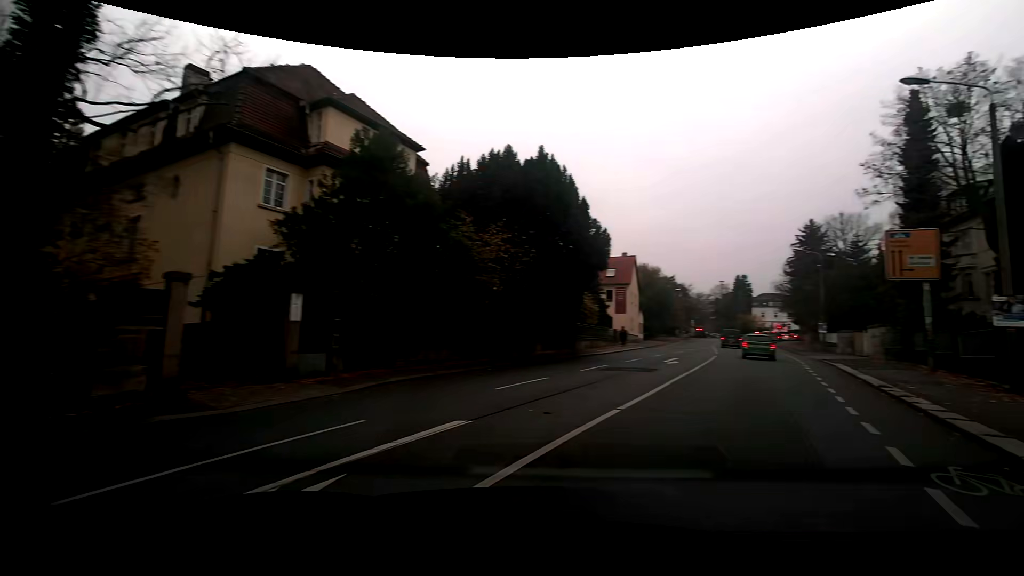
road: residential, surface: asphalt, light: Day
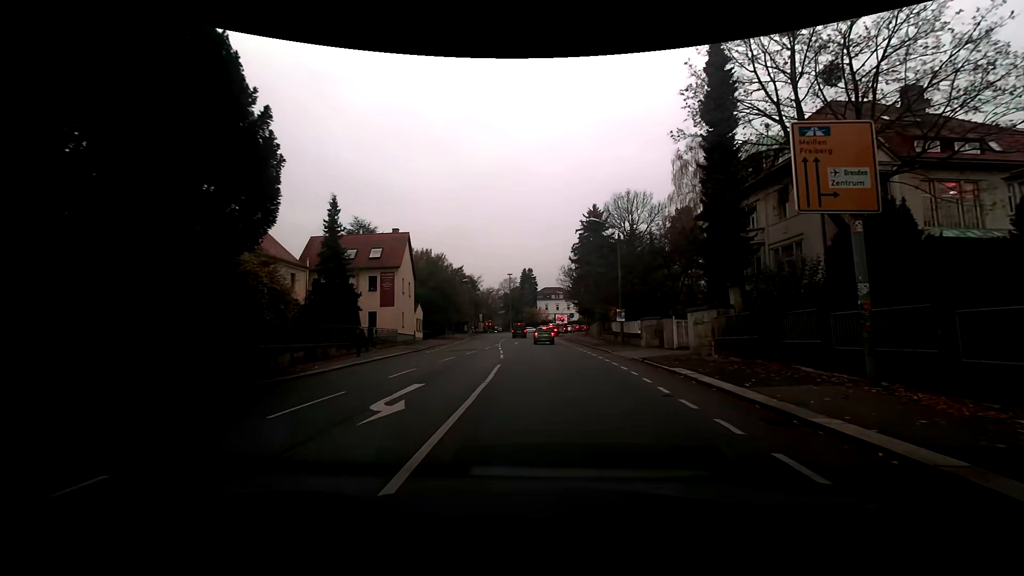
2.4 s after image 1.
(+4.3, +14.4) m; +23°
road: tertiary
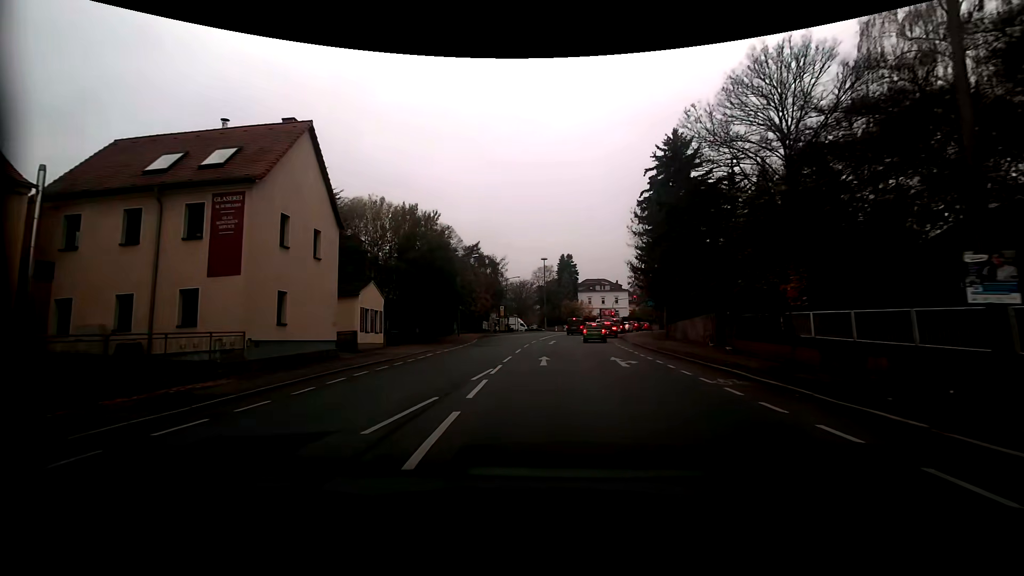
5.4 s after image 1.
(-0.8, +27.1) m; -5°
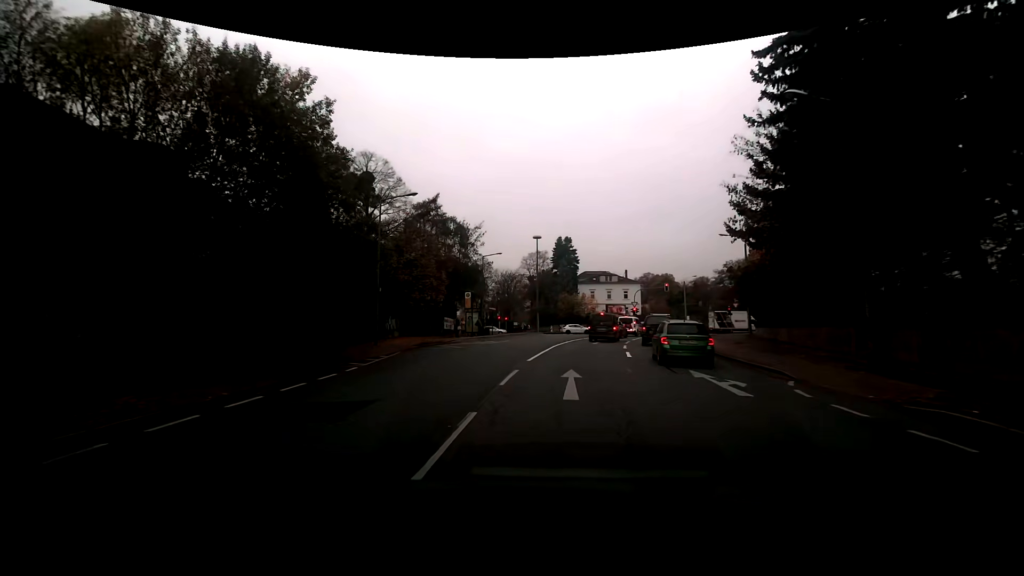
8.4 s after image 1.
(+0.3, +26.2) m; +2°
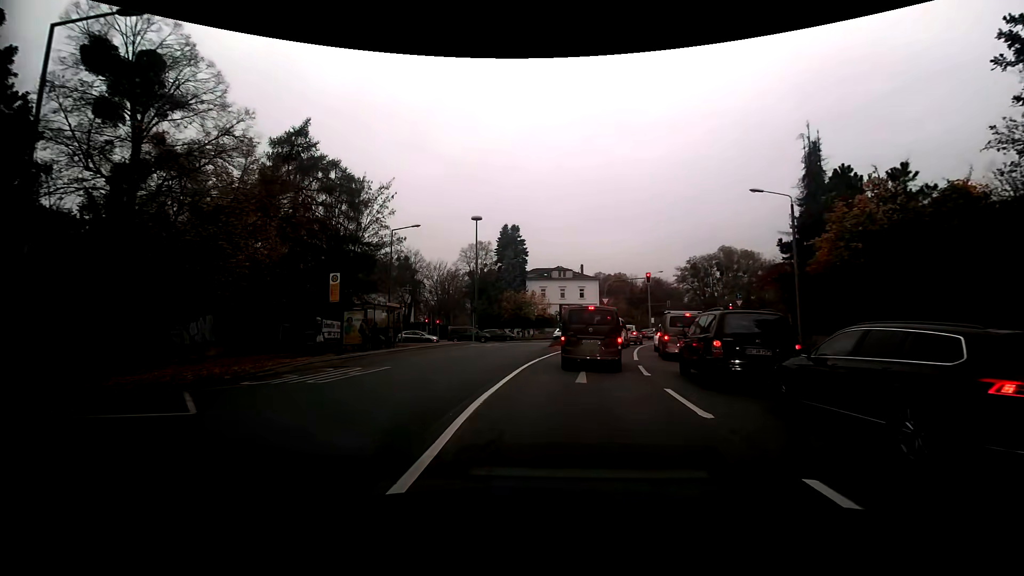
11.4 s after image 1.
(+0.7, +17.3) m; +6°
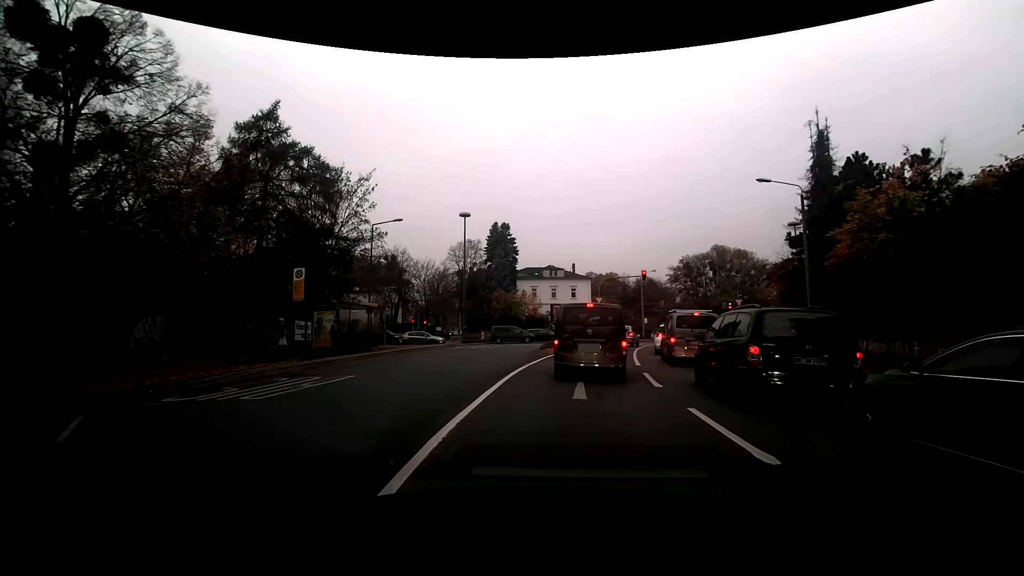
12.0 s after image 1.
(0.0, +2.3) m; 0°
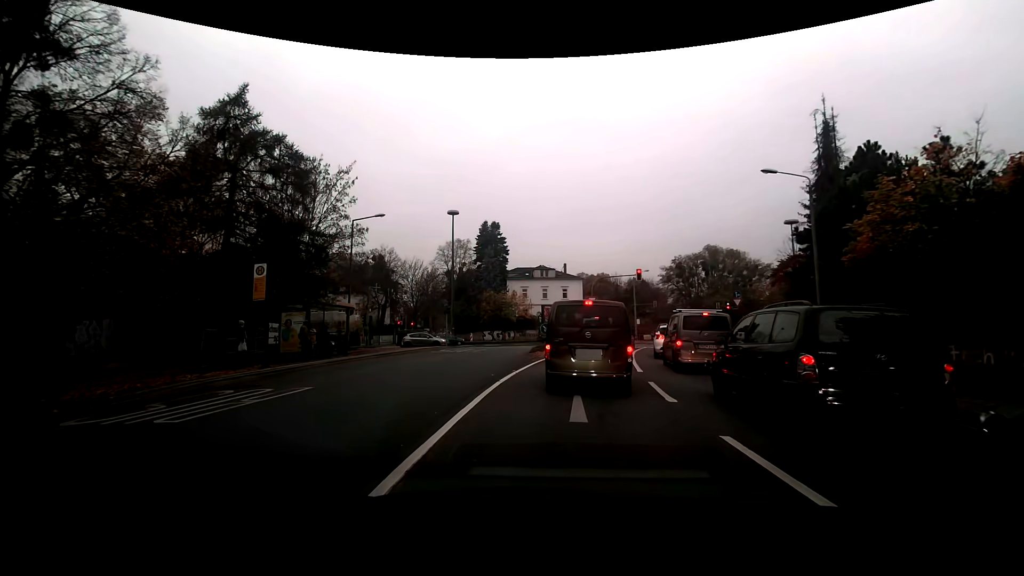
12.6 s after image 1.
(0.0, +1.9) m; +1°
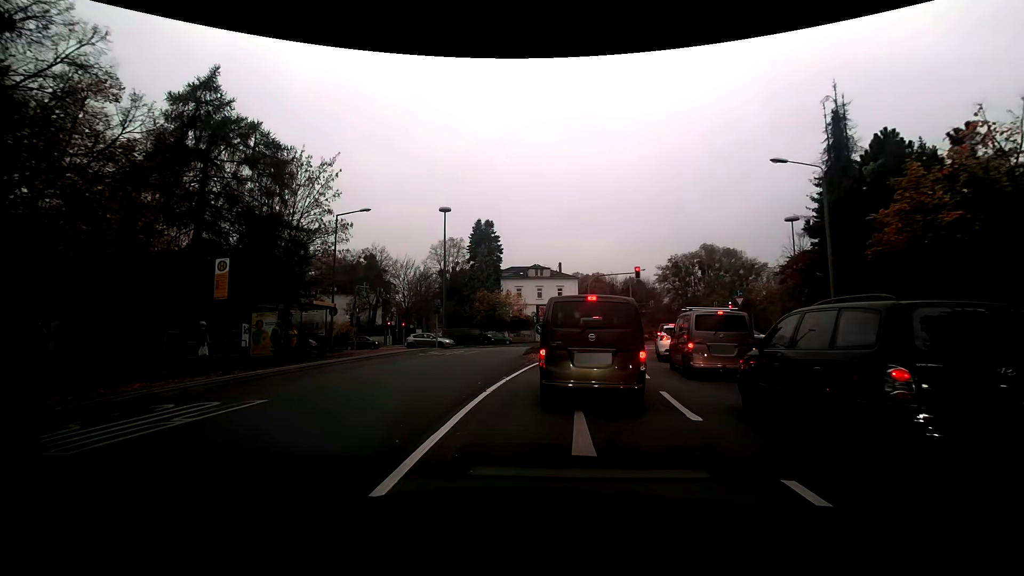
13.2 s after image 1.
(0.0, +1.7) m; -1°
